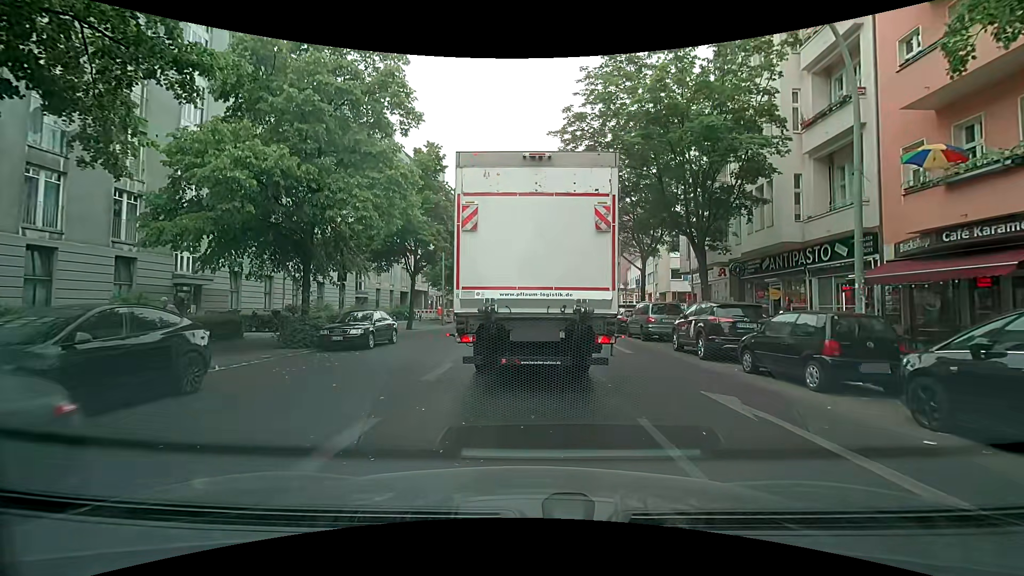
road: secondary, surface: asphalt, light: Day
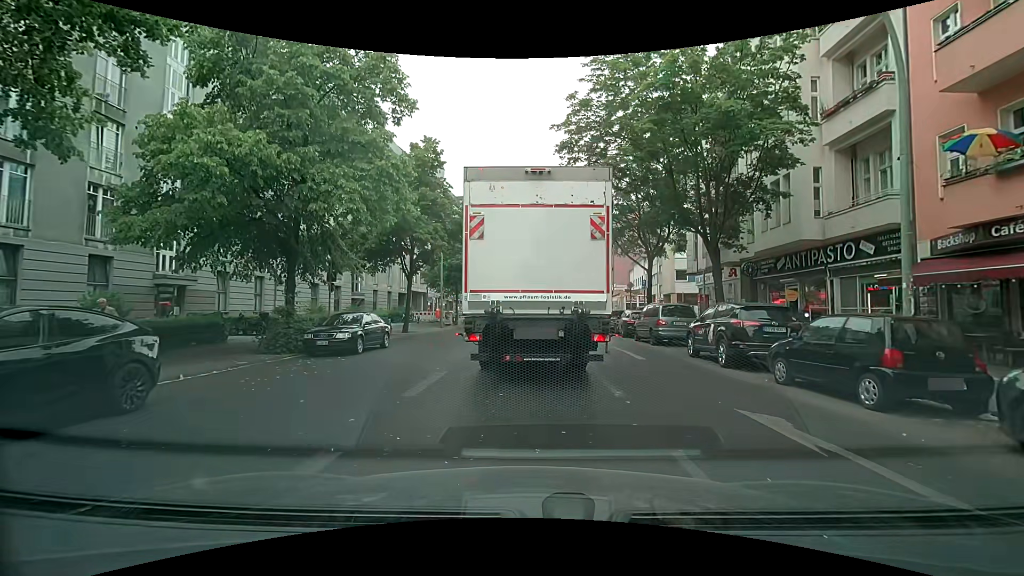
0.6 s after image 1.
(0.0, +1.4) m; 0°
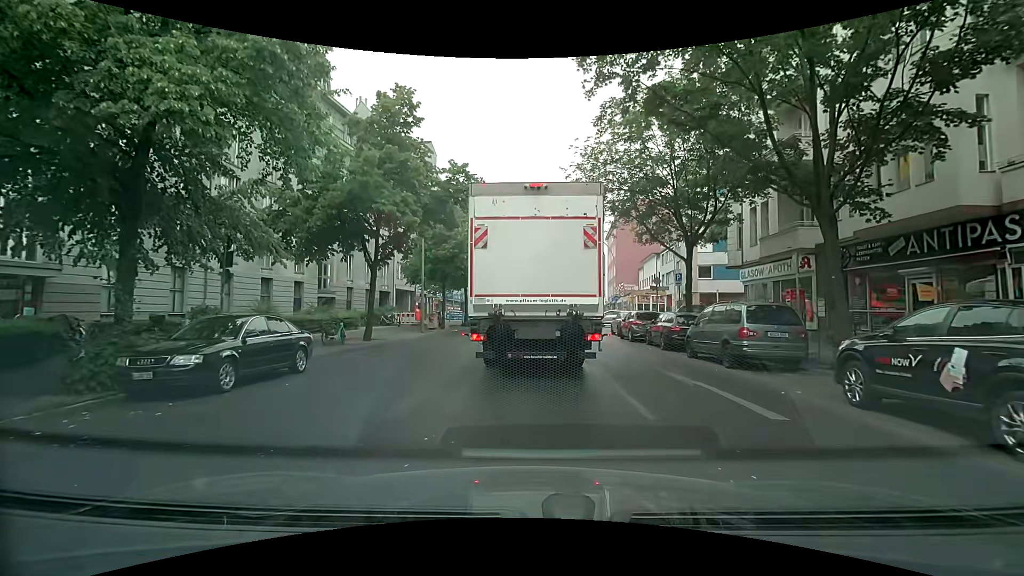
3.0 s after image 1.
(+0.1, +7.6) m; +2°
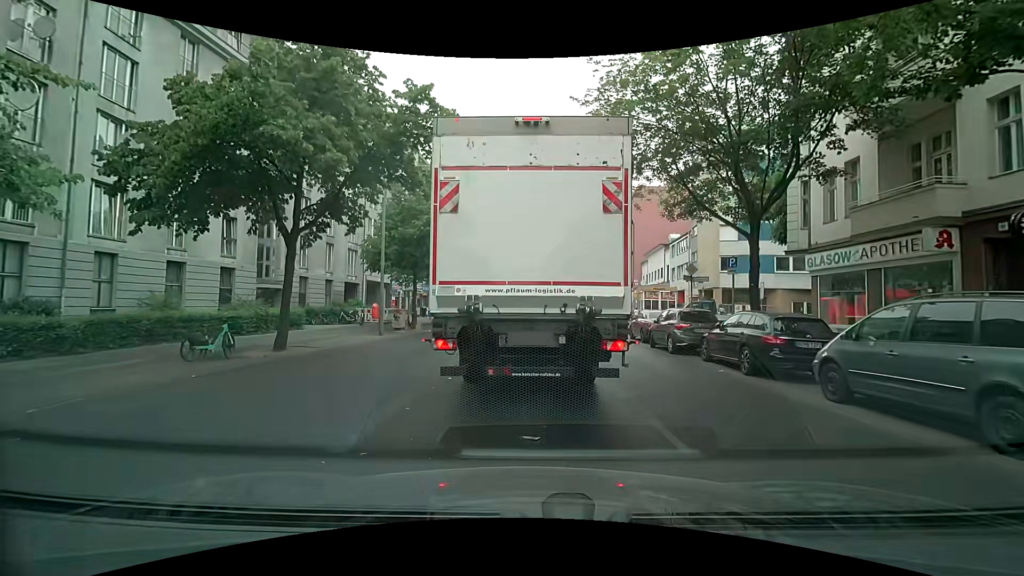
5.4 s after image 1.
(-0.2, +7.5) m; 0°
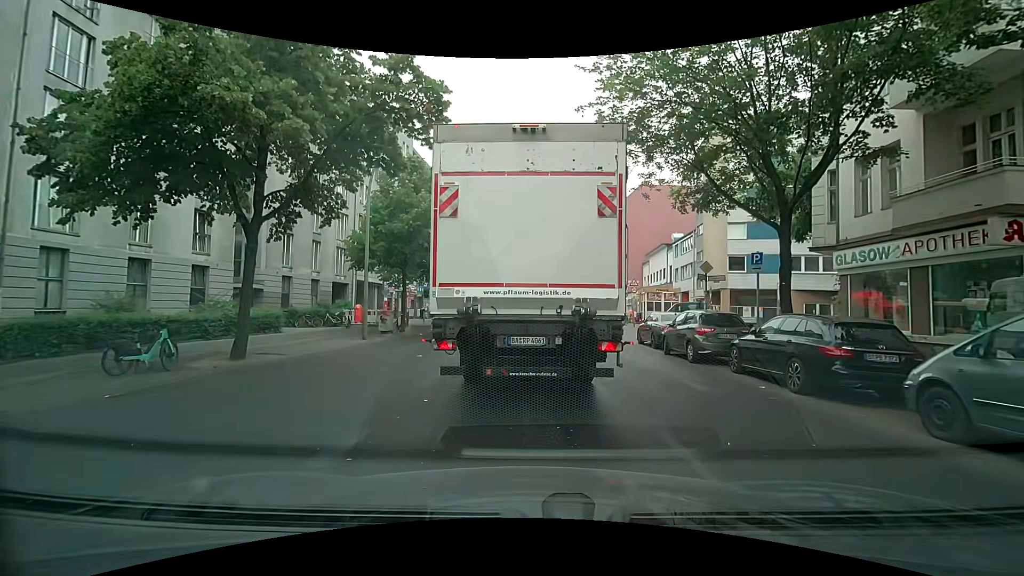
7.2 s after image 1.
(0.0, +2.1) m; +1°
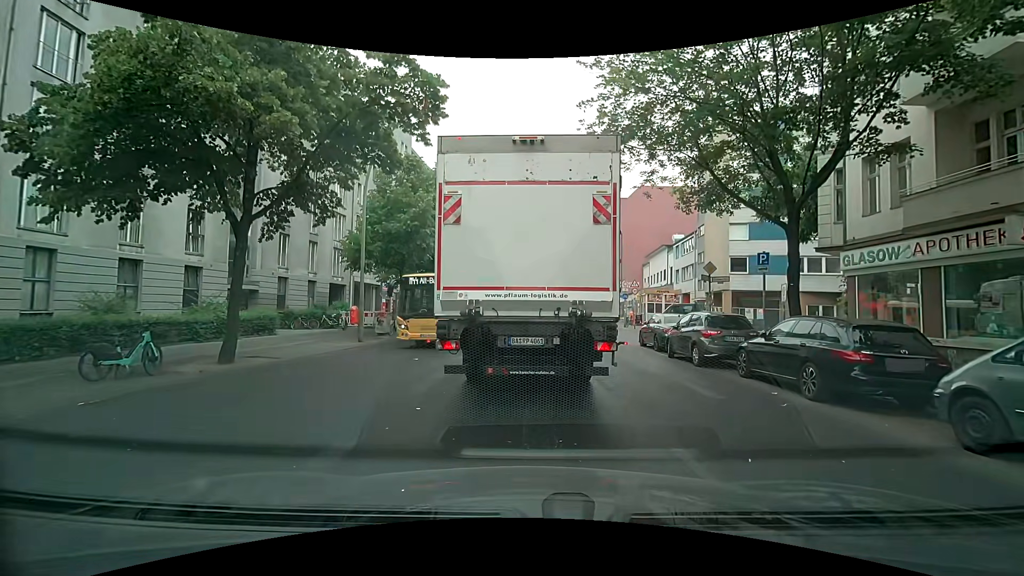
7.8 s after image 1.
(0.0, +0.5) m; 0°
